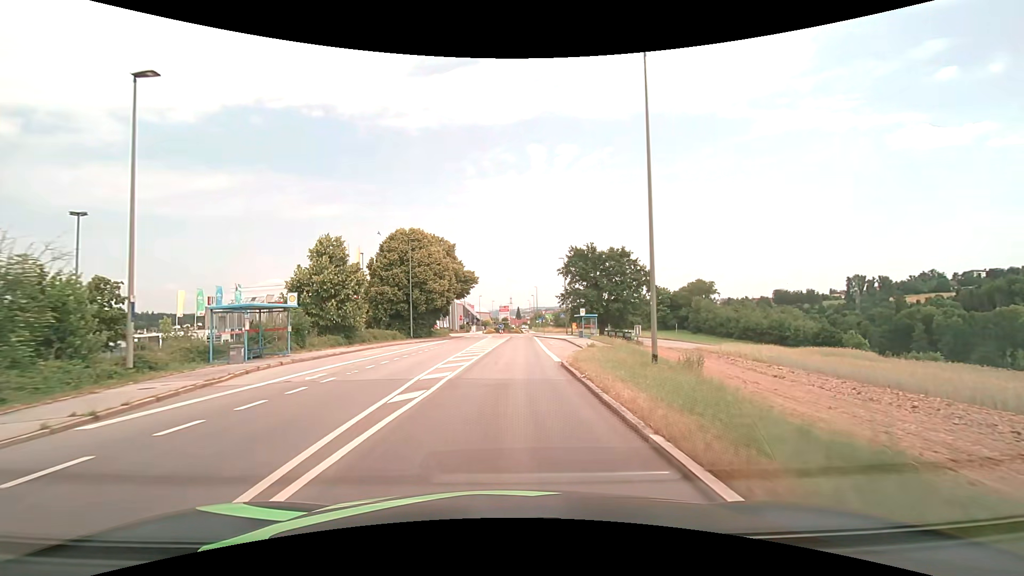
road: tertiary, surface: asphalt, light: Day
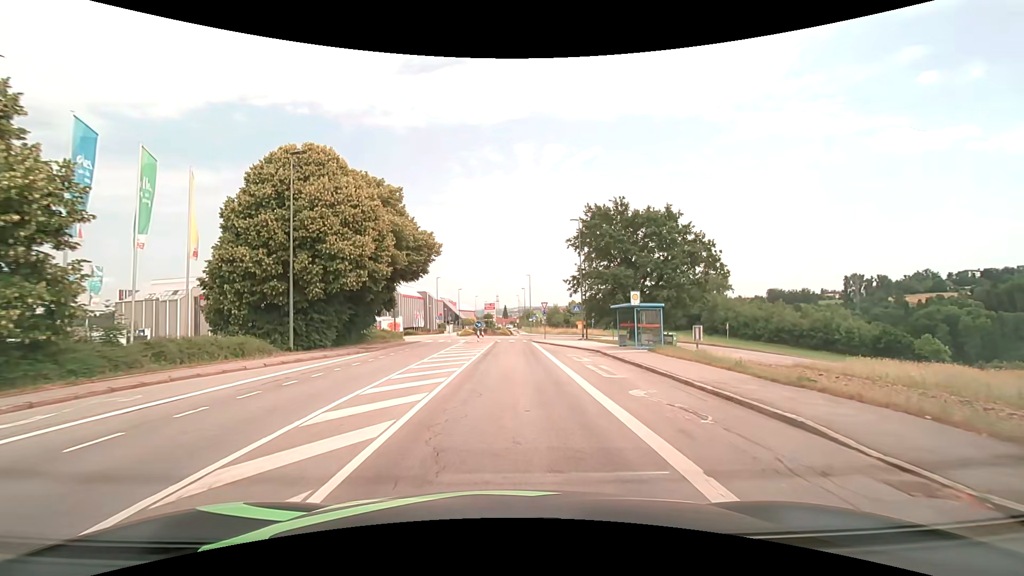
(+0.3, +24.3) m; +1°
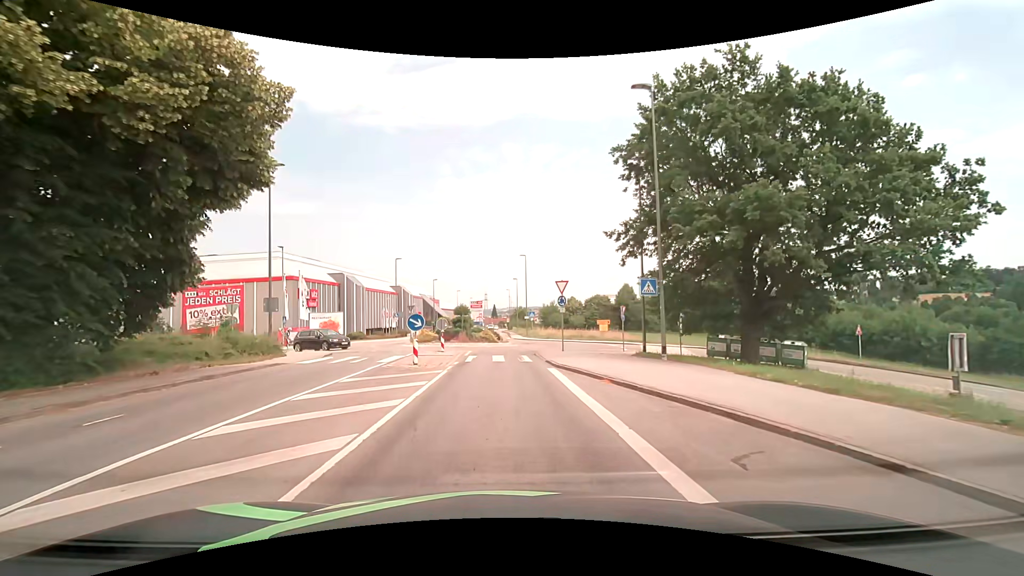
(+0.3, +24.1) m; +1°
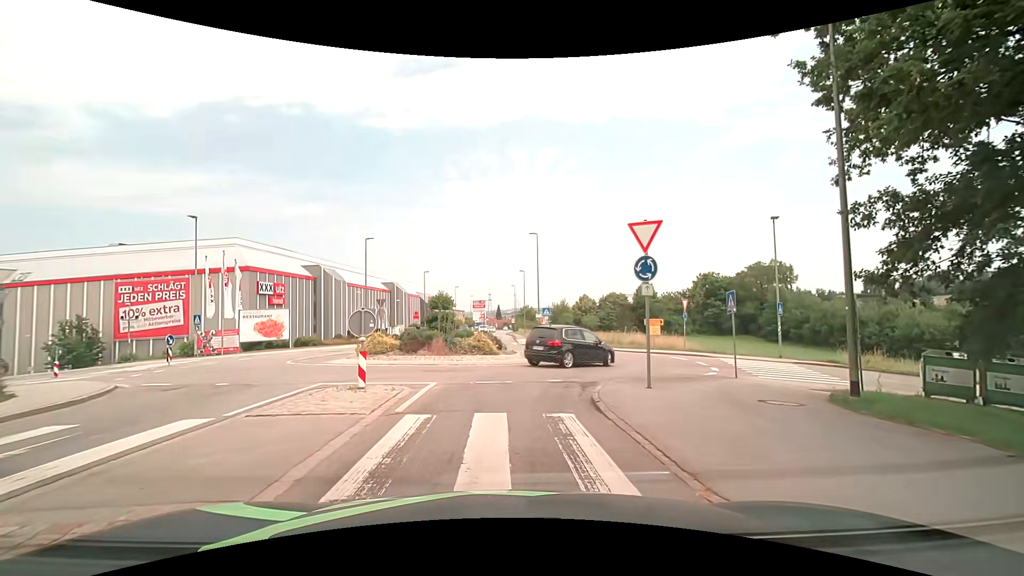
(-0.1, +14.9) m; -2°
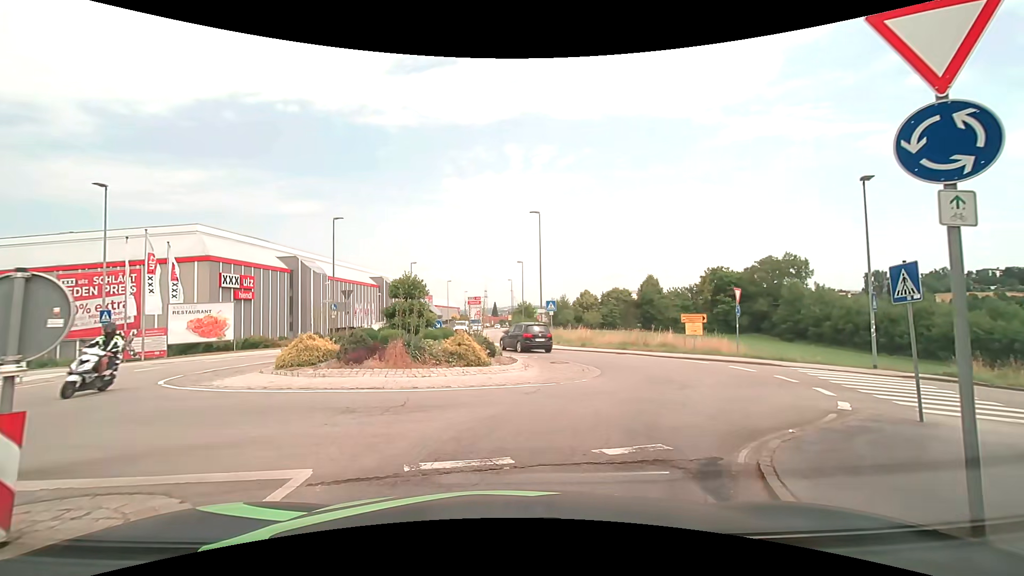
(+0.2, +7.6) m; +1°
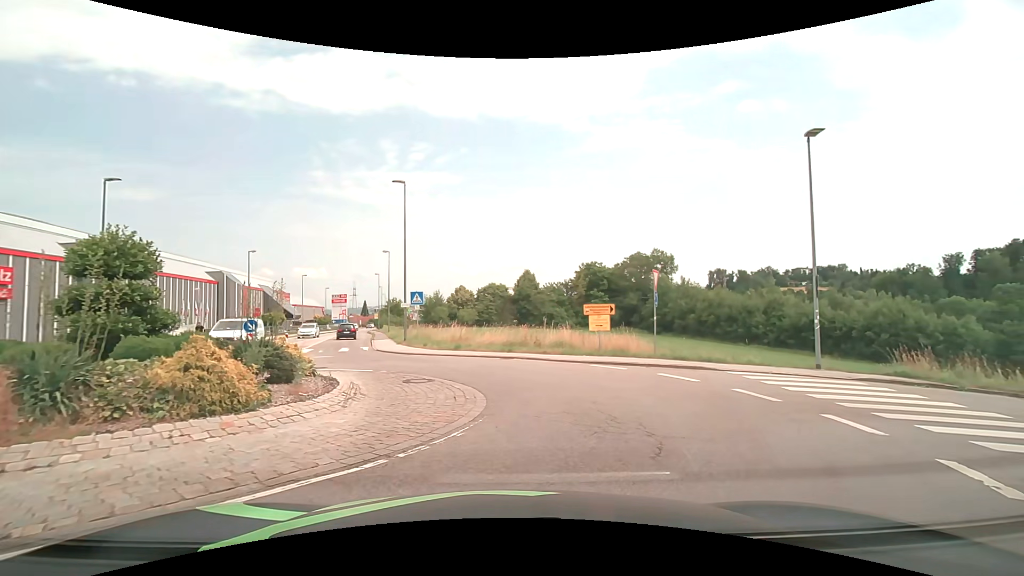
(+0.7, +7.2) m; +16°
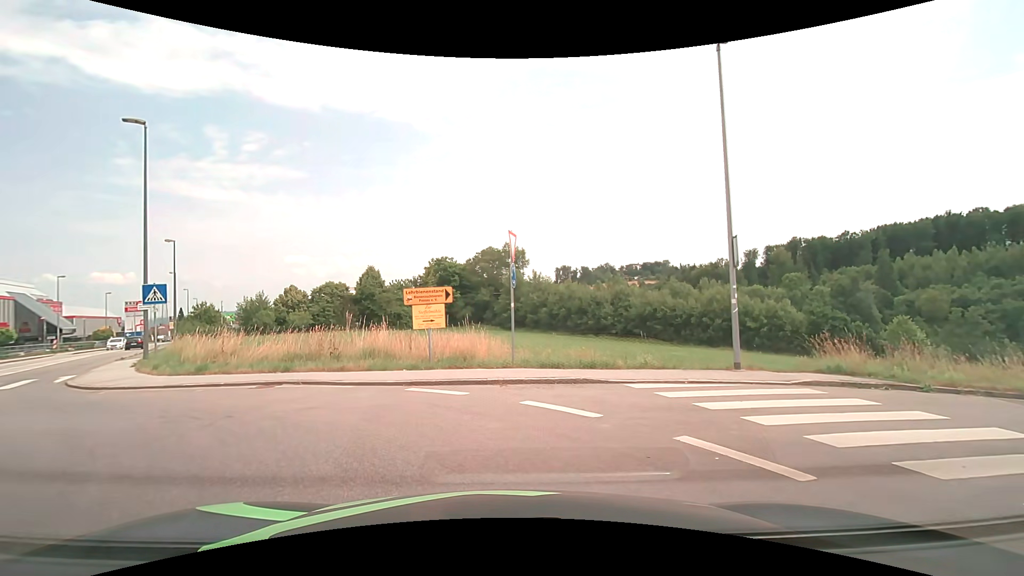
(+1.2, +7.2) m; +15°
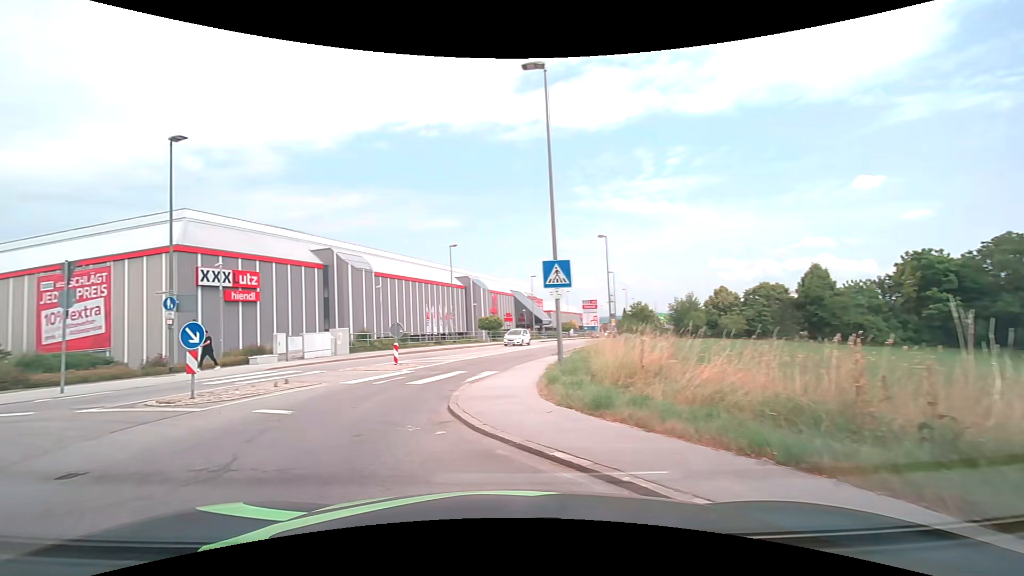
(-2.8, +8.9) m; -45°
(-3, +10) (-3, +20) (-1, +29) (+2, +39) (+4, +49) (+6, +59) (+9, +68) (+11, +78) (+13, +88) (+16, +97) m
